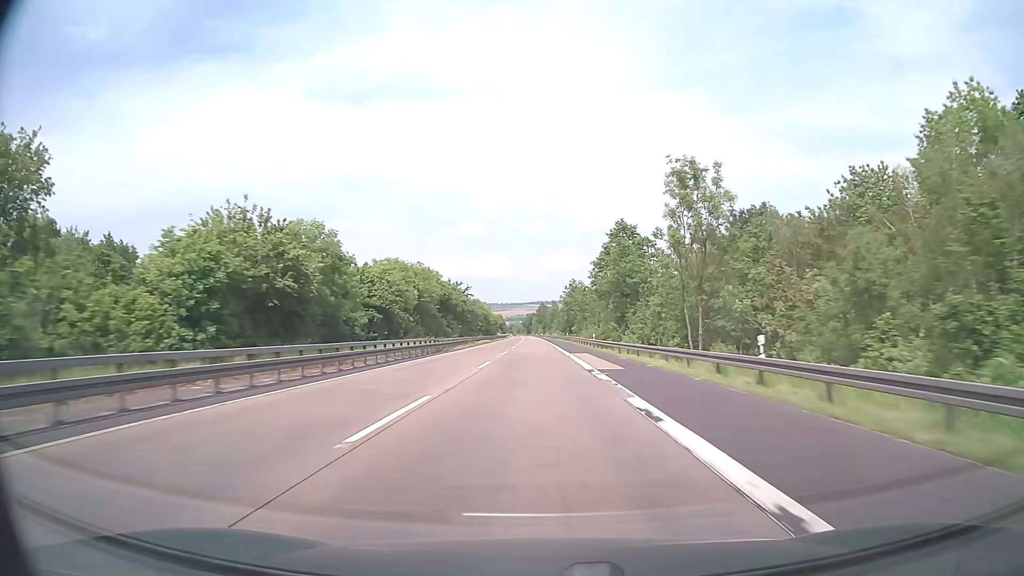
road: motorway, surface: asphalt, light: Day
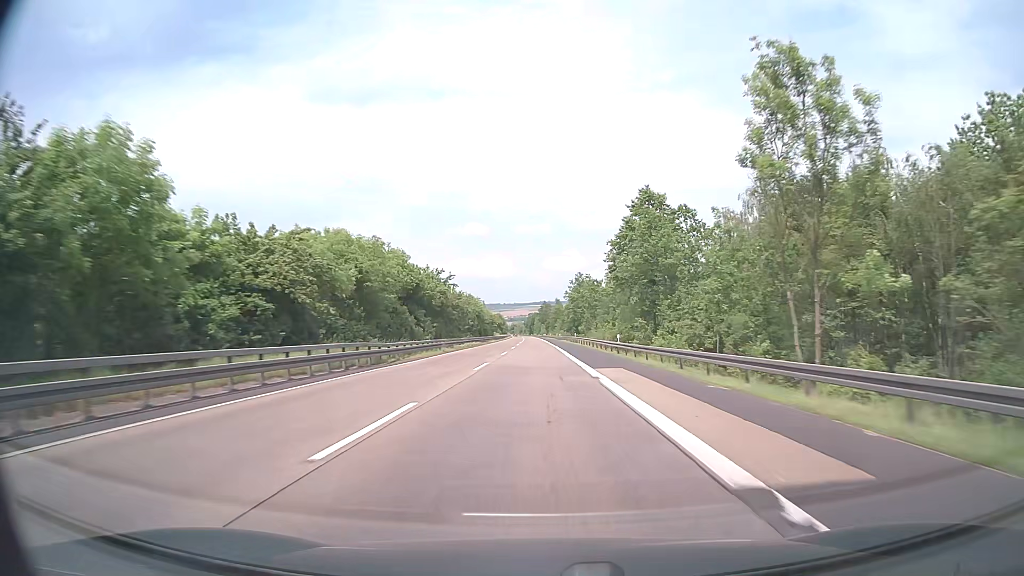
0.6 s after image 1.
(0.0, +19.0) m; 0°
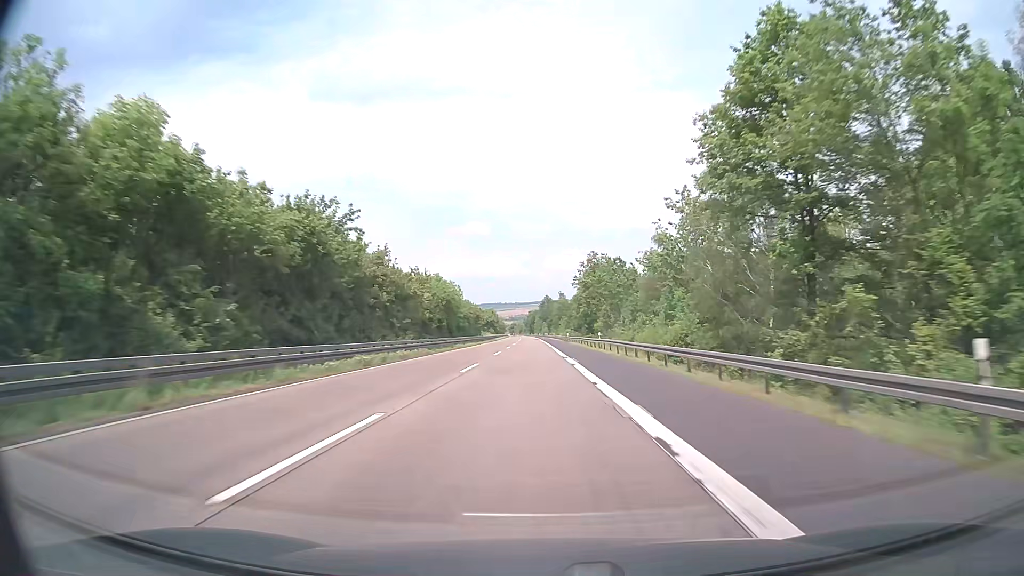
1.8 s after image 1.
(0.0, +38.0) m; 0°
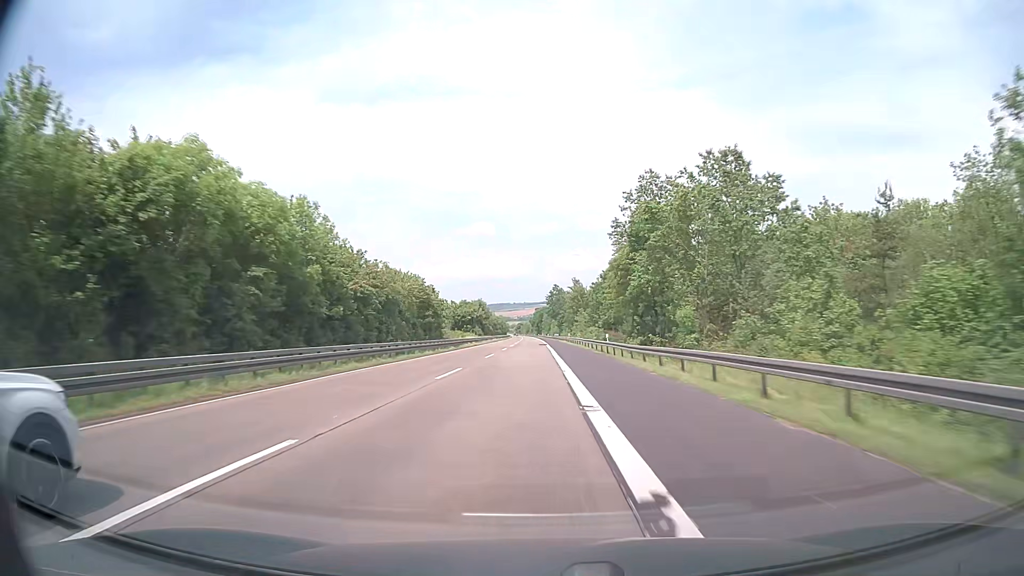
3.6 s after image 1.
(0.0, +57.0) m; 0°
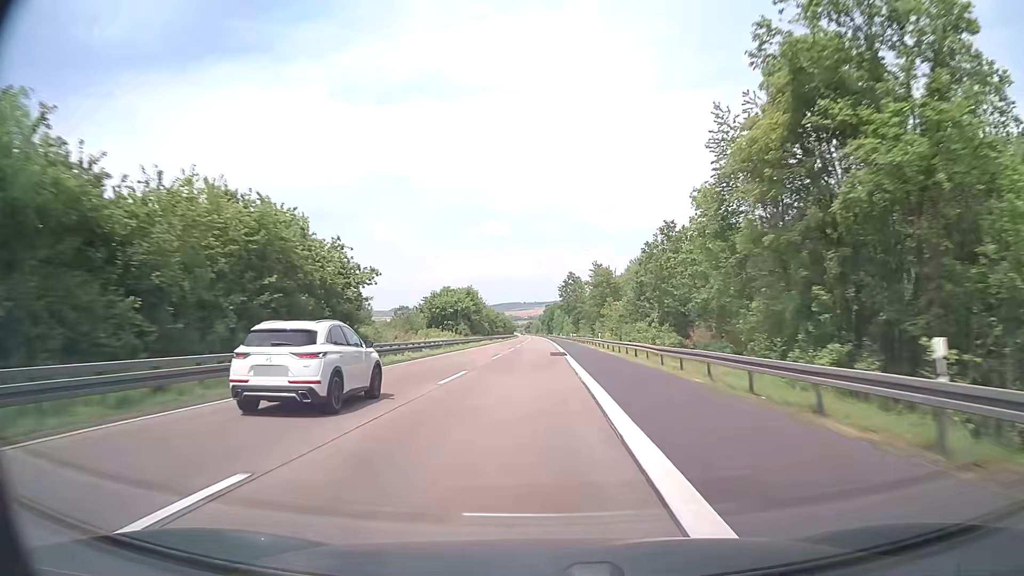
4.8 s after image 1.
(-0.5, +38.0) m; -1°
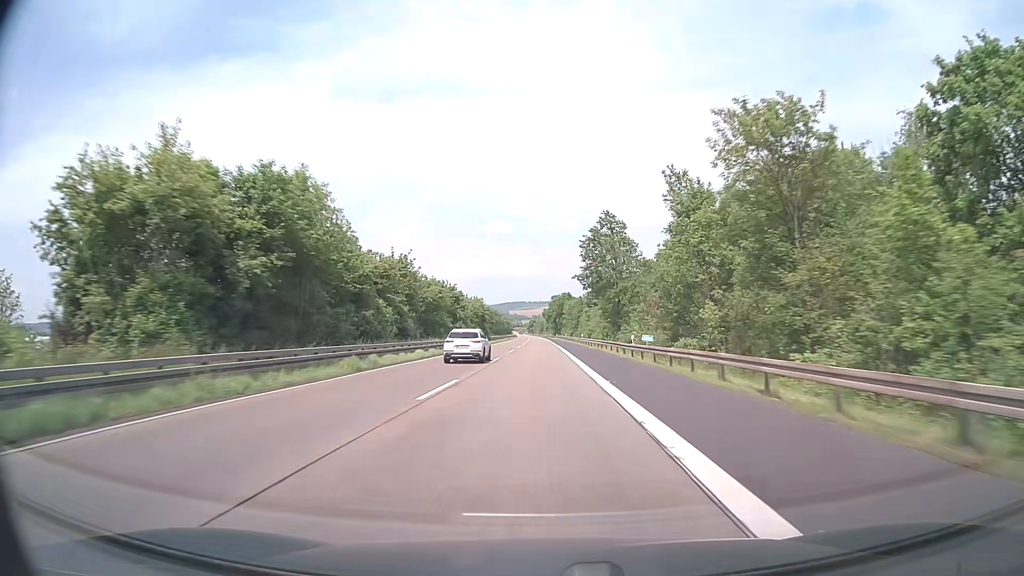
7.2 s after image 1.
(-0.3, +76.1) m; 0°
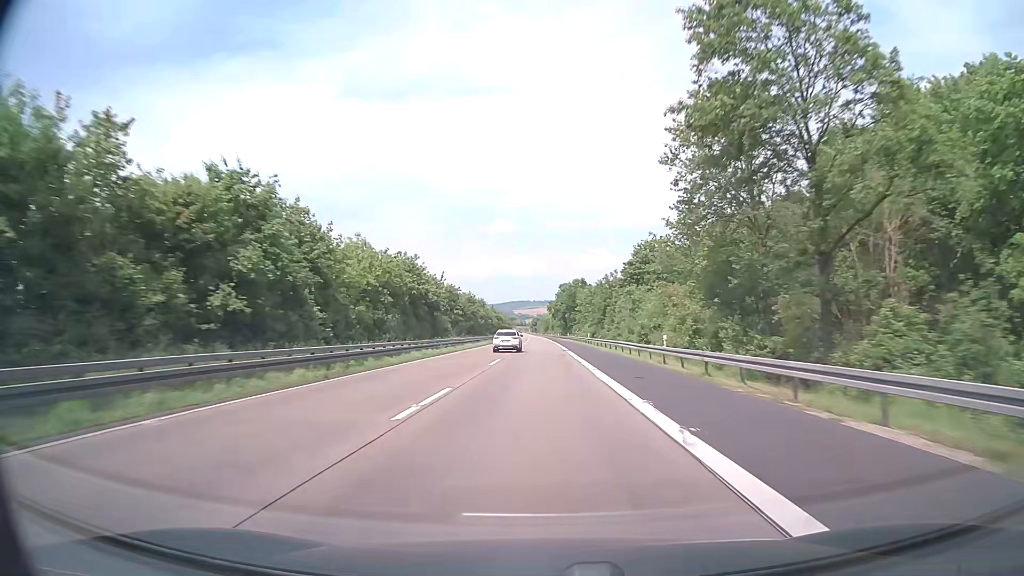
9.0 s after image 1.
(-0.2, +57.1) m; 0°
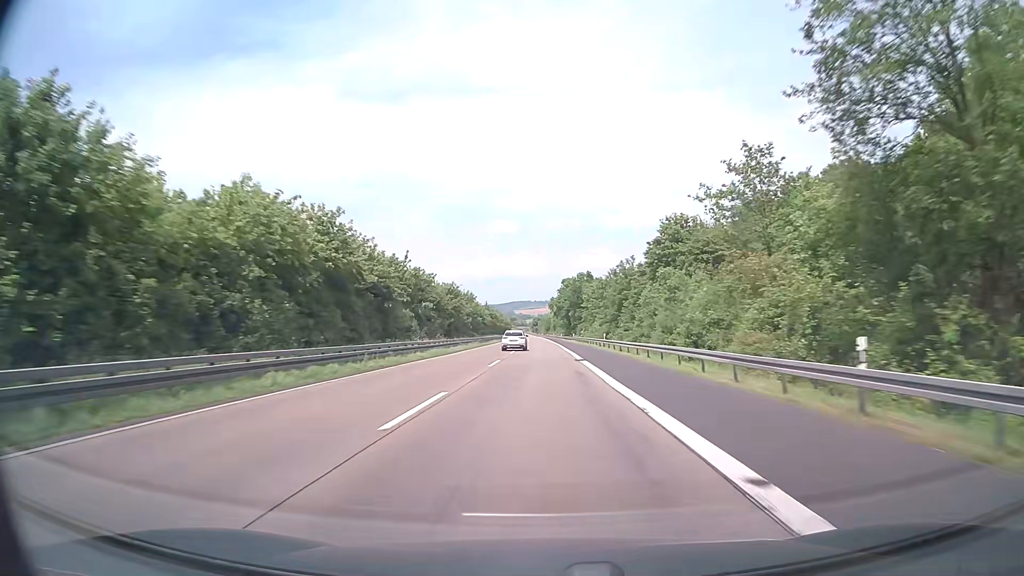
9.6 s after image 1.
(0.0, +19.1) m; 0°
(0, +10) (0, +20) (0, +30) (0, +40) (0, +50) (0, +60) (0, +70) (0, +80) (0, +90) (-1, +100) m
